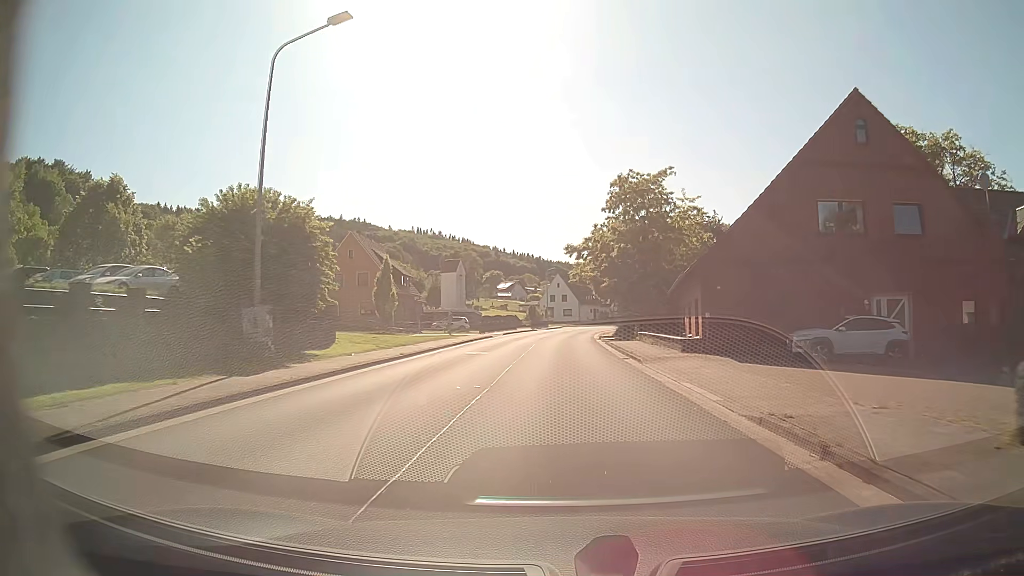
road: tertiary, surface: asphalt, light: Day
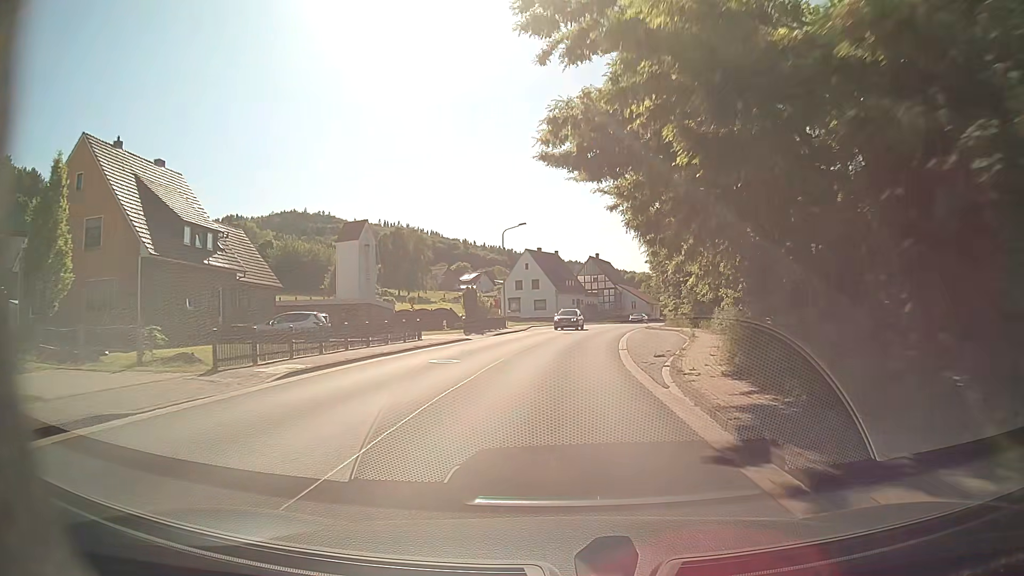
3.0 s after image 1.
(+0.3, +41.0) m; +2°
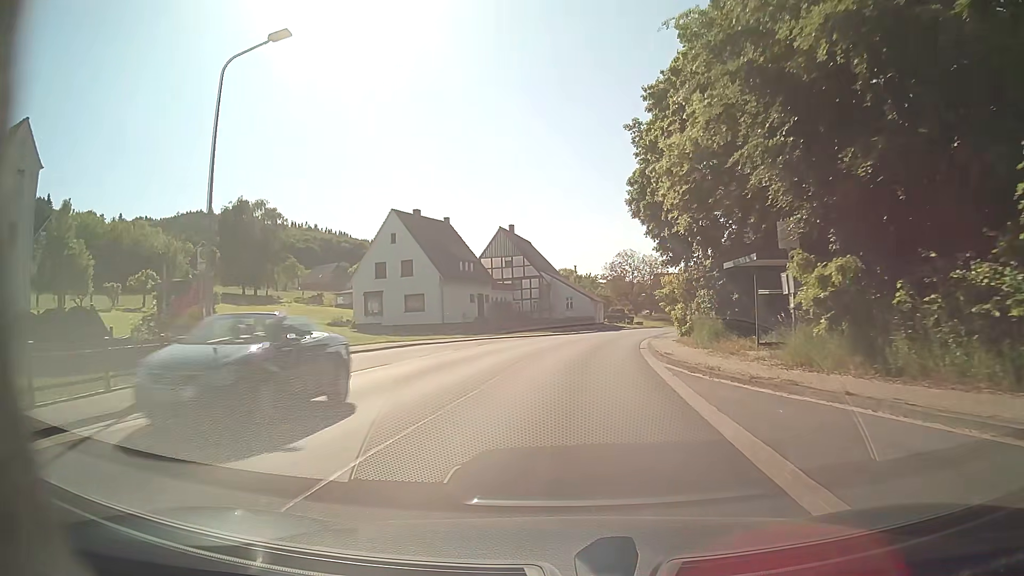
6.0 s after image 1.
(+2.2, +40.5) m; +7°
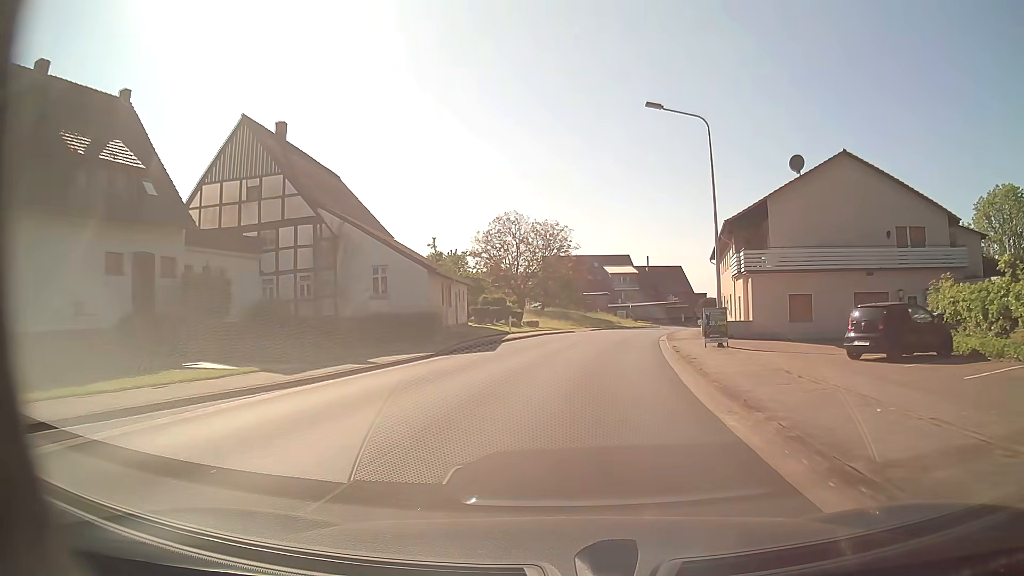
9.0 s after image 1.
(+3.6, +40.2) m; +11°
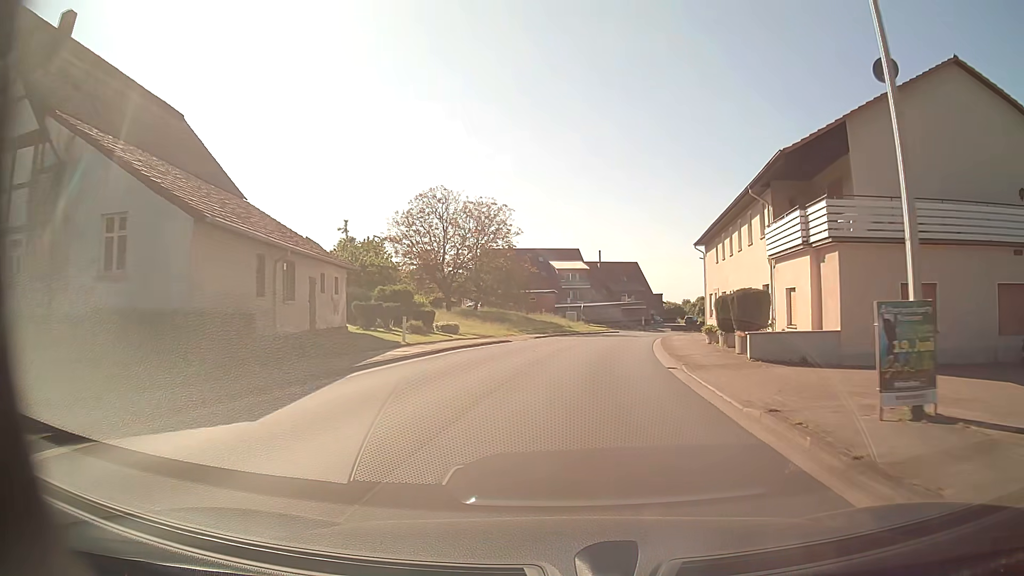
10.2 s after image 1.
(+0.7, +16.3) m; +5°
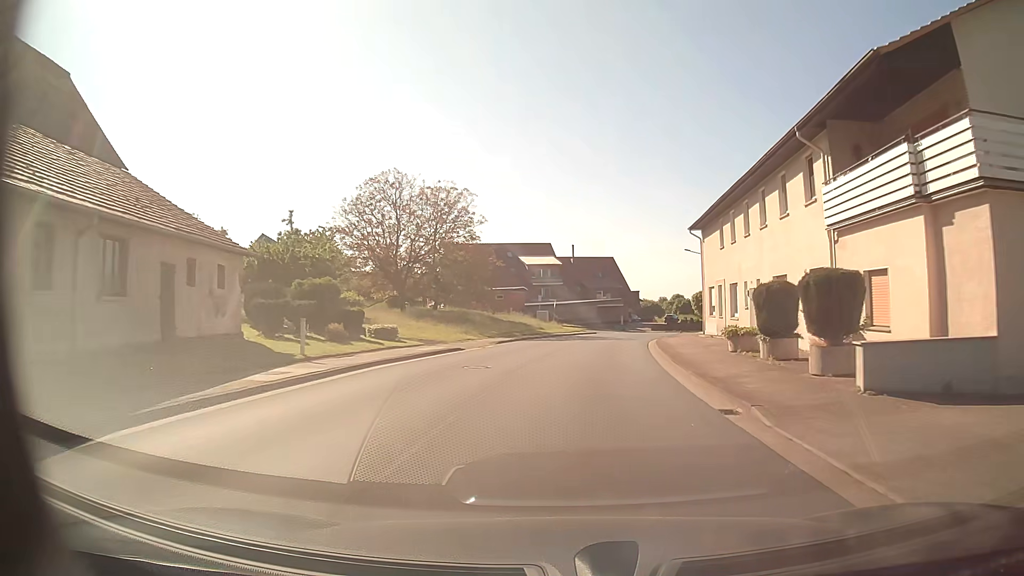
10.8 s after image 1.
(+0.2, +8.1) m; +3°
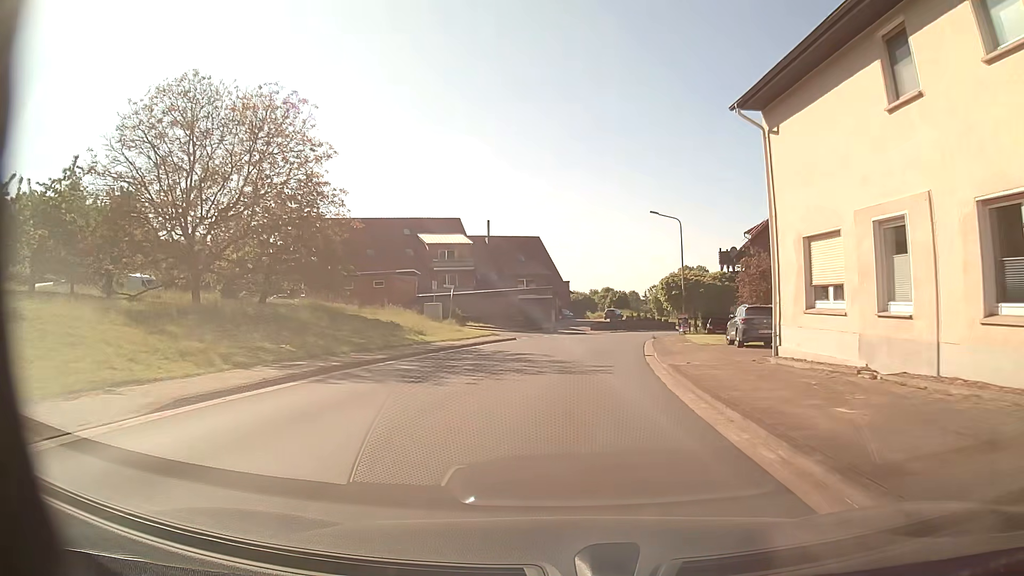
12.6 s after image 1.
(+1.3, +24.4) m; +6°
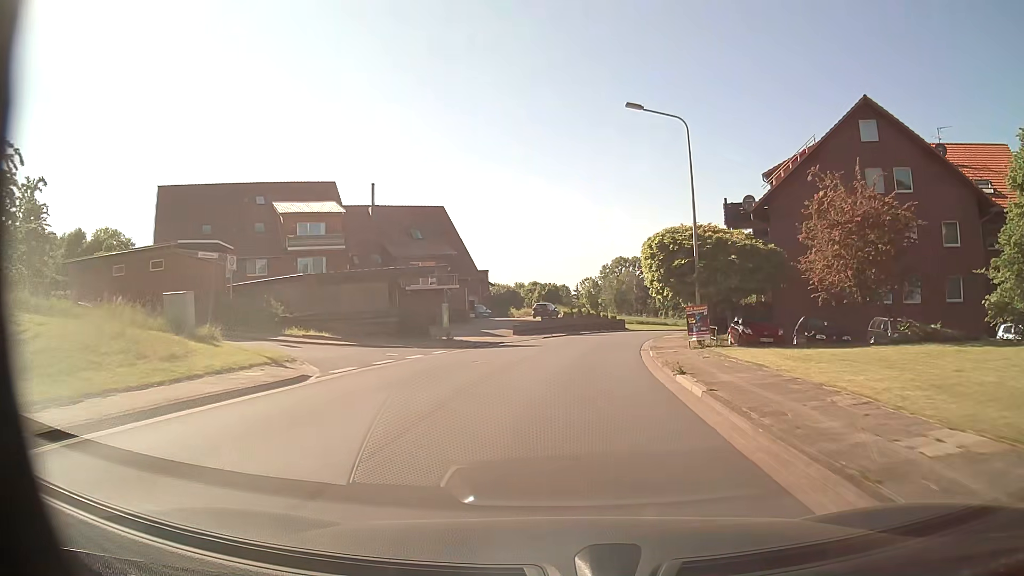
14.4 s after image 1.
(+1.2, +24.6) m; +6°
(0, +10) (+1, +20) (+2, +30) (+4, +40) (+6, +50) (+8, +59) (+11, +69) (+14, +78) (+18, +87) (+22, +97) m
